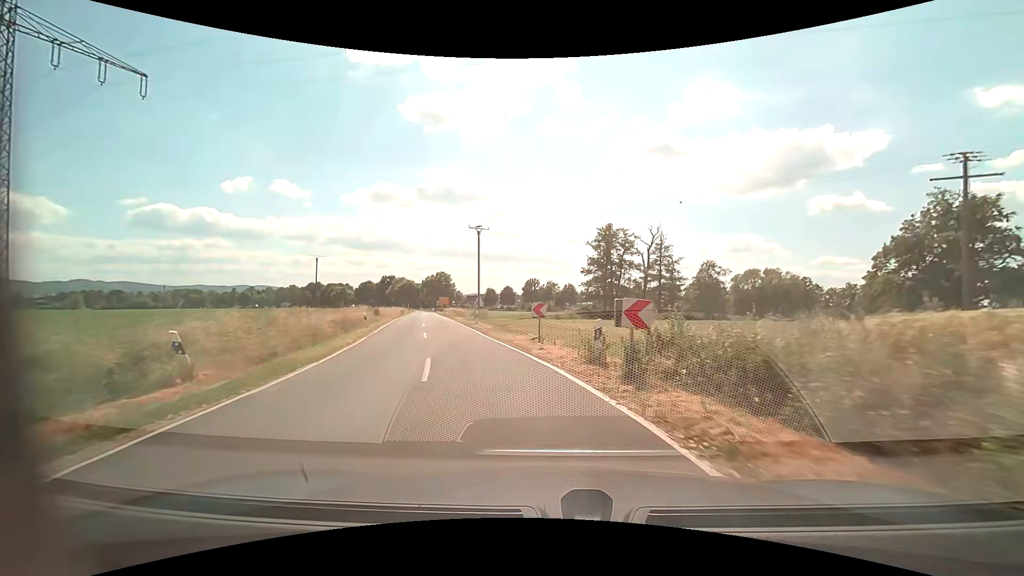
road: tertiary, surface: asphalt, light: Day
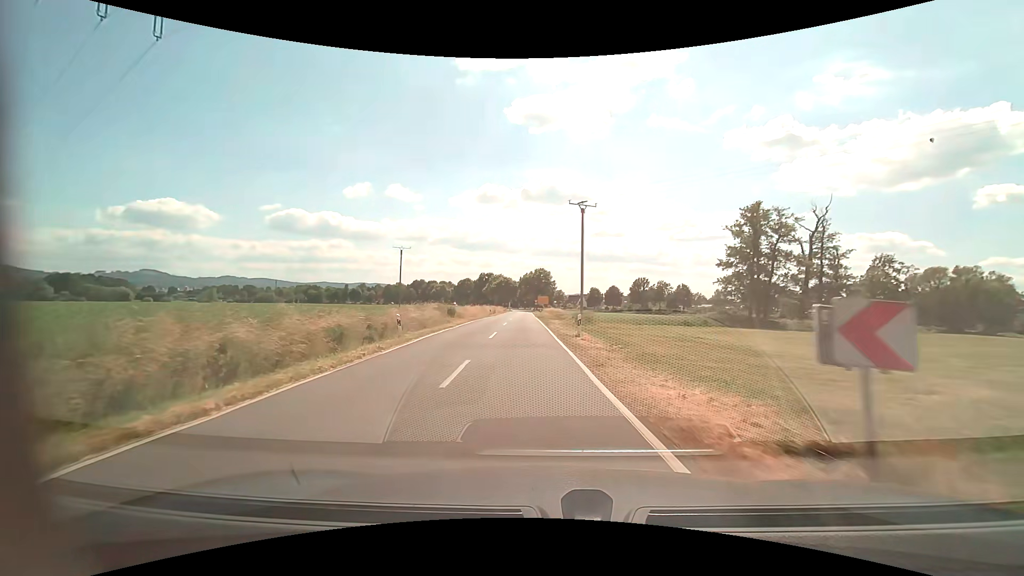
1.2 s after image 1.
(-1.6, +13.4) m; -12°
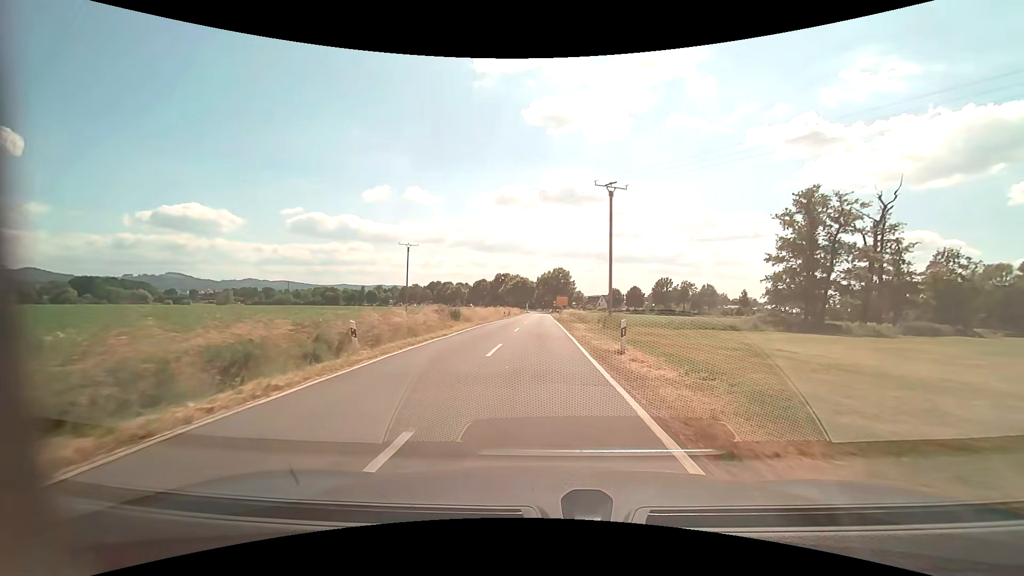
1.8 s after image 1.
(-0.2, +6.9) m; -2°
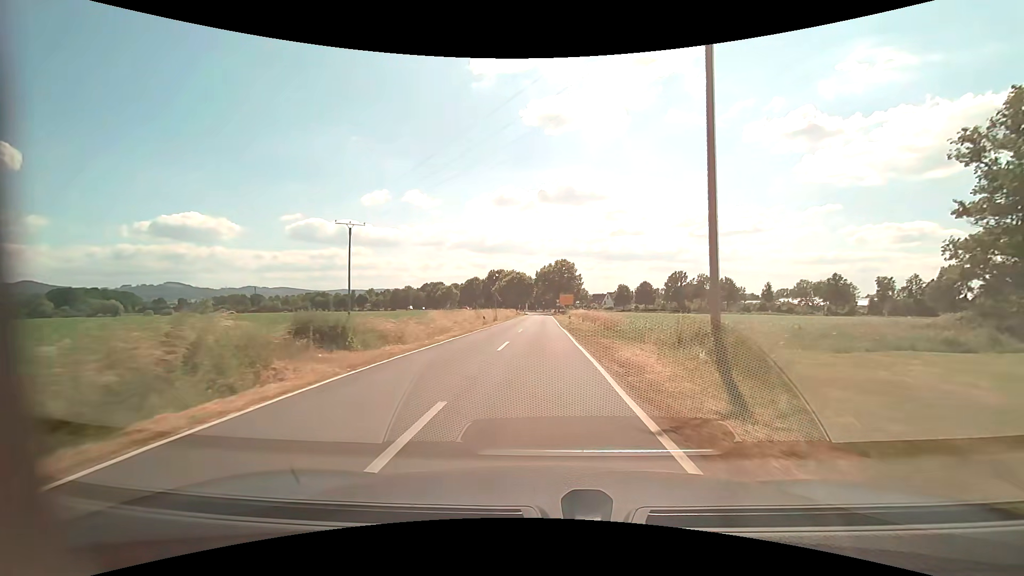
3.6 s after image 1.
(-0.3, +22.6) m; -1°
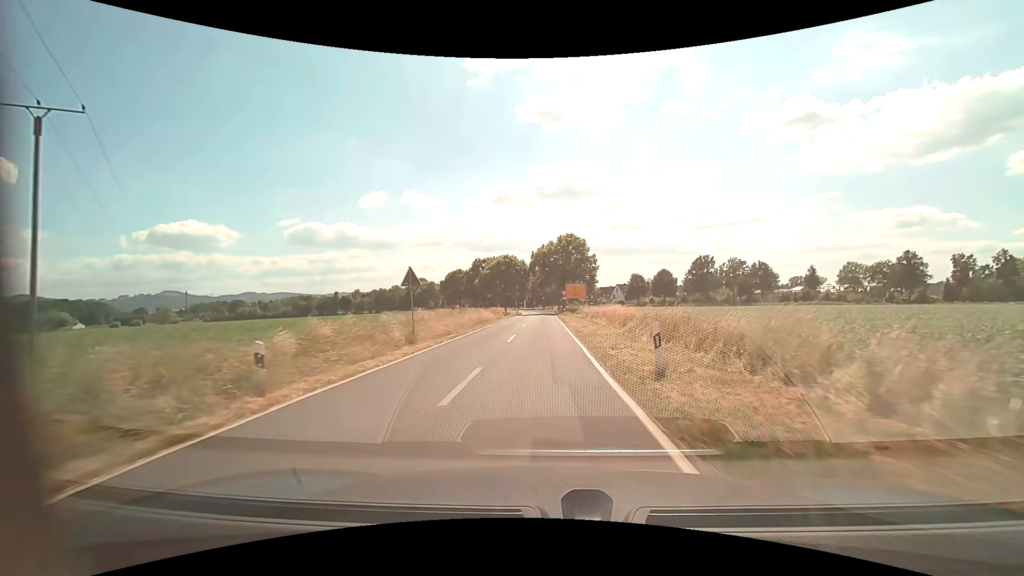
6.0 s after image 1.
(+0.1, +33.1) m; 0°
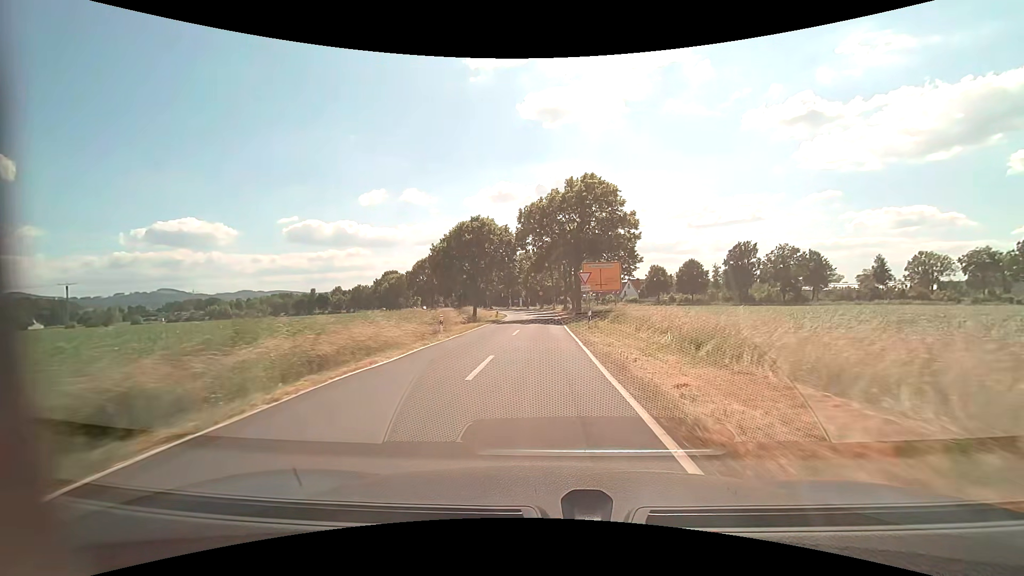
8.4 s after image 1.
(0.0, +34.4) m; 0°
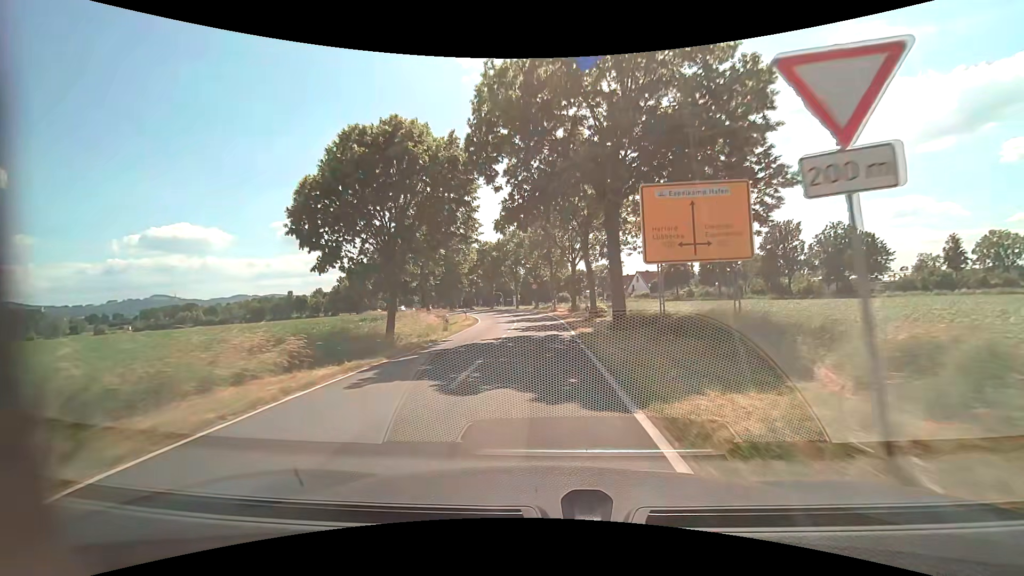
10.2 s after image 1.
(+0.1, +24.7) m; +1°
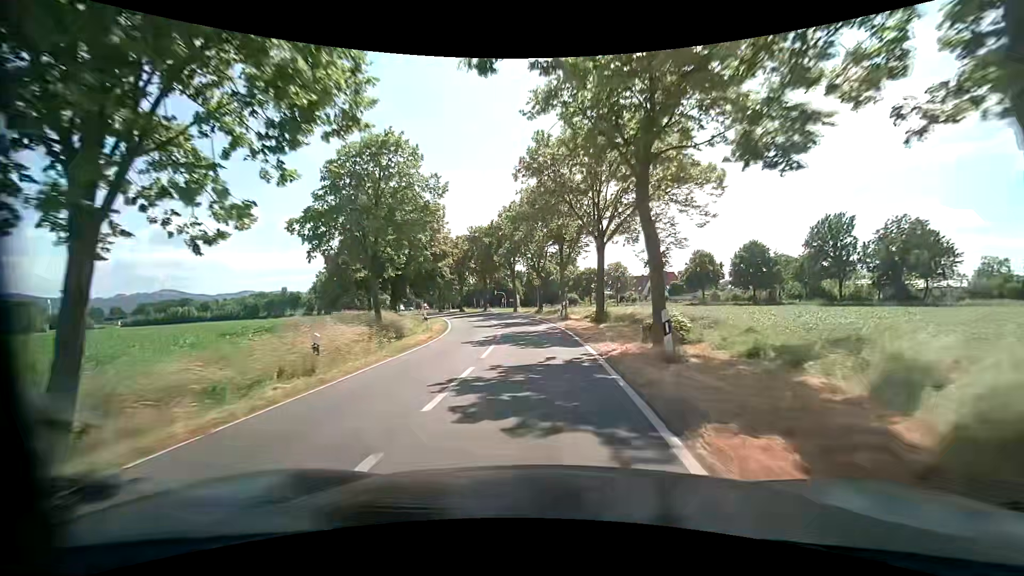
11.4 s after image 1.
(-0.2, +15.2) m; -1°
(0, +10) (-1, +20) (-2, +30) (-4, +40) (-6, +49) (-10, +59) (-14, +68) (-19, +76) (-24, +85) (-30, +94) m
